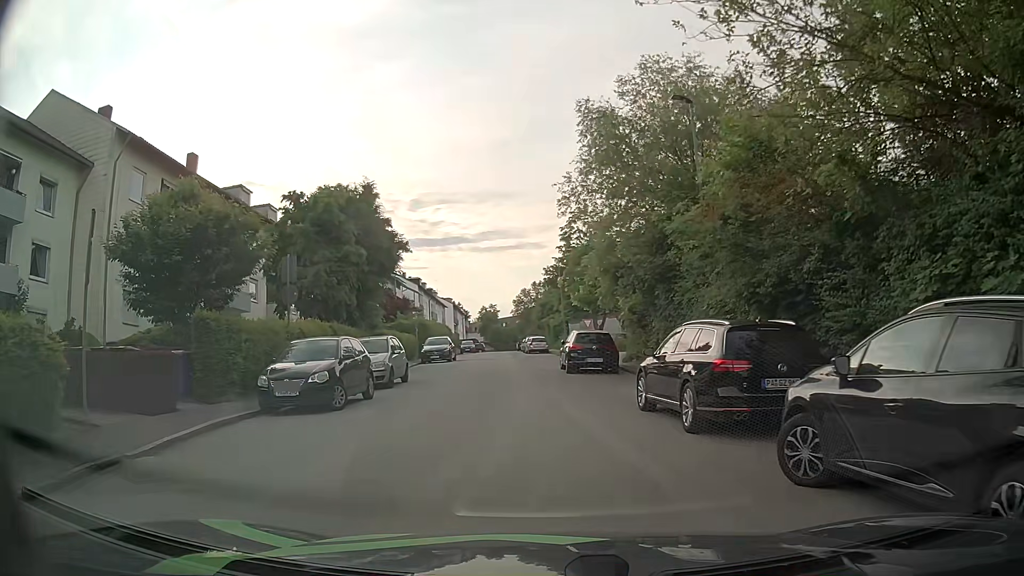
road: residential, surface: asphalt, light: Day
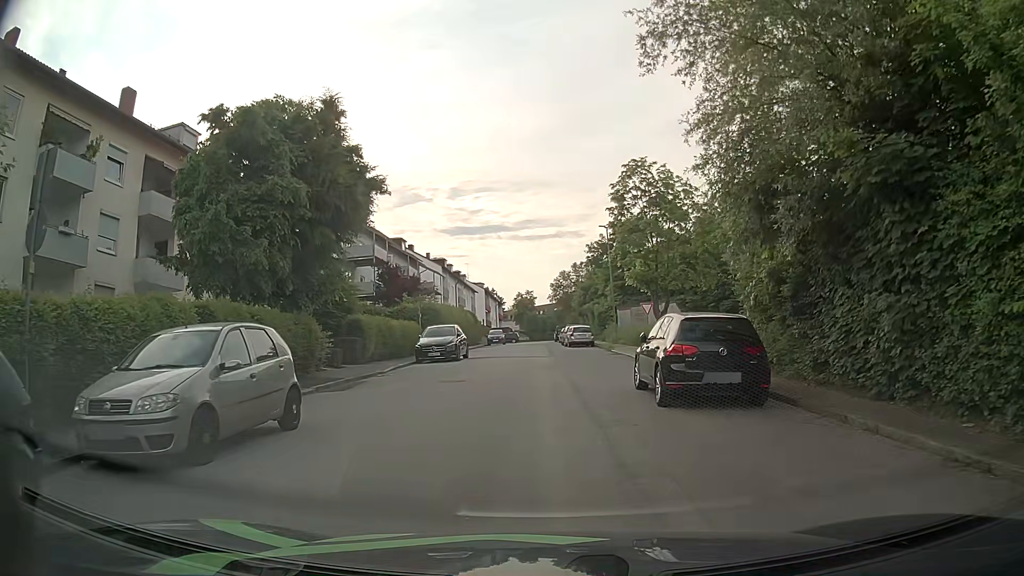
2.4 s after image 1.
(0.0, +12.4) m; -2°
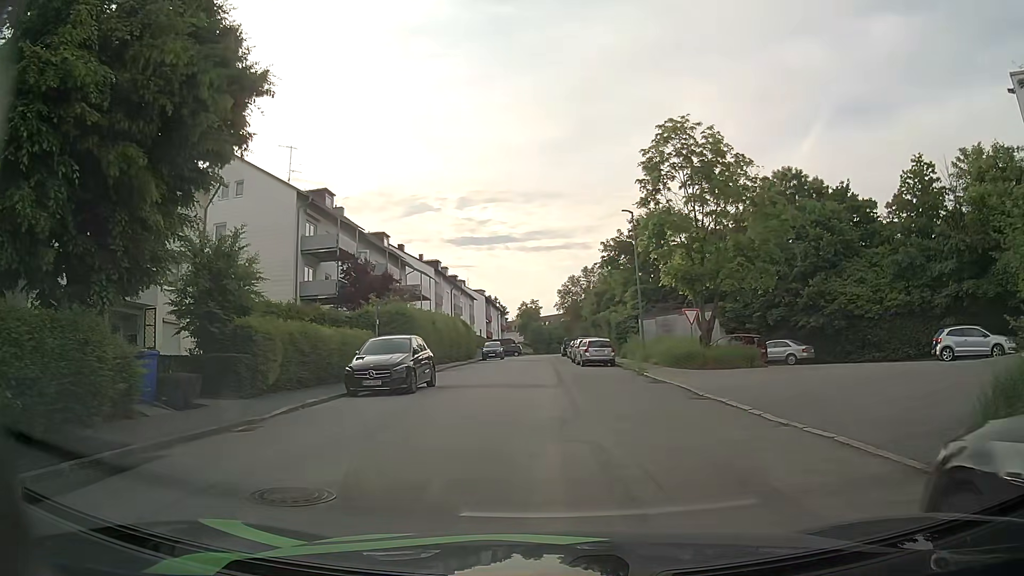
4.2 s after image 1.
(+0.2, +10.6) m; +1°
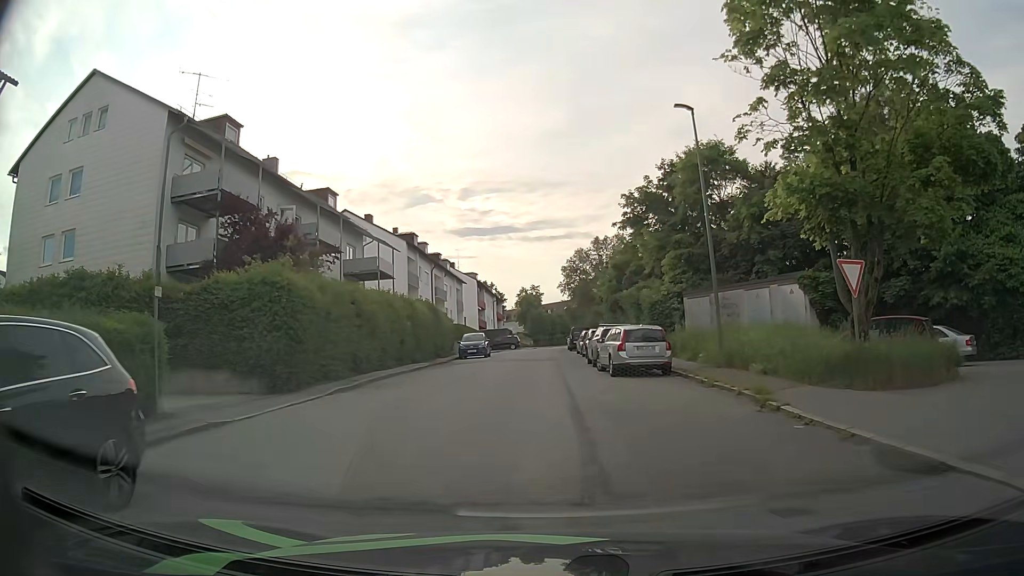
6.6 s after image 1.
(+0.1, +15.8) m; 0°
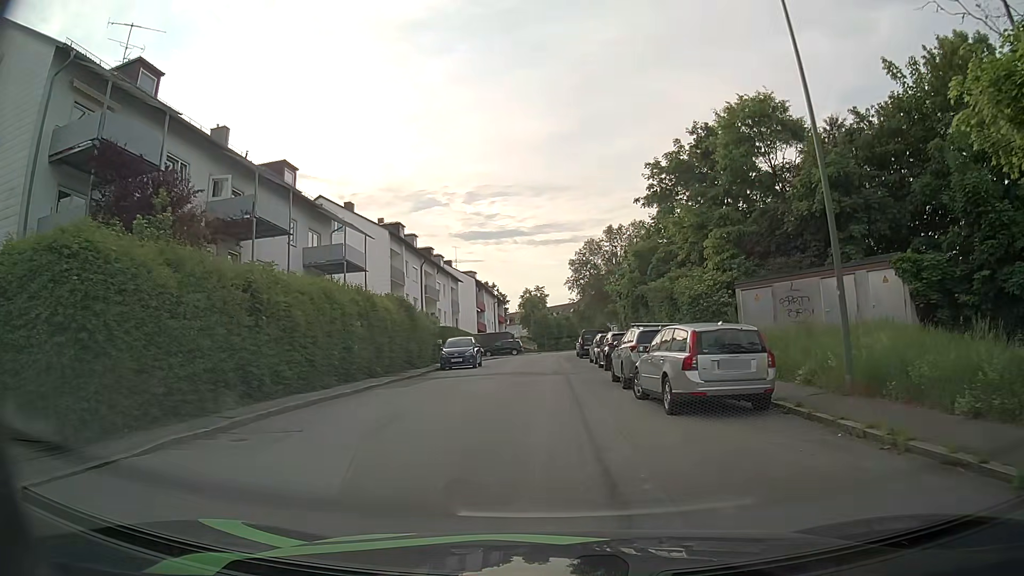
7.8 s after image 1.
(0.0, +8.6) m; -1°
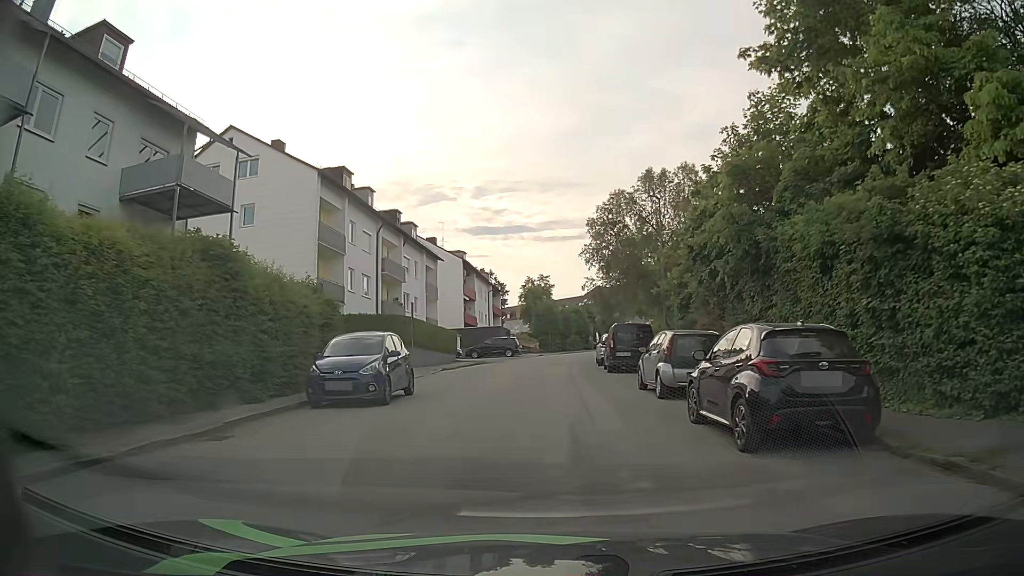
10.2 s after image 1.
(0.0, +18.0) m; -1°
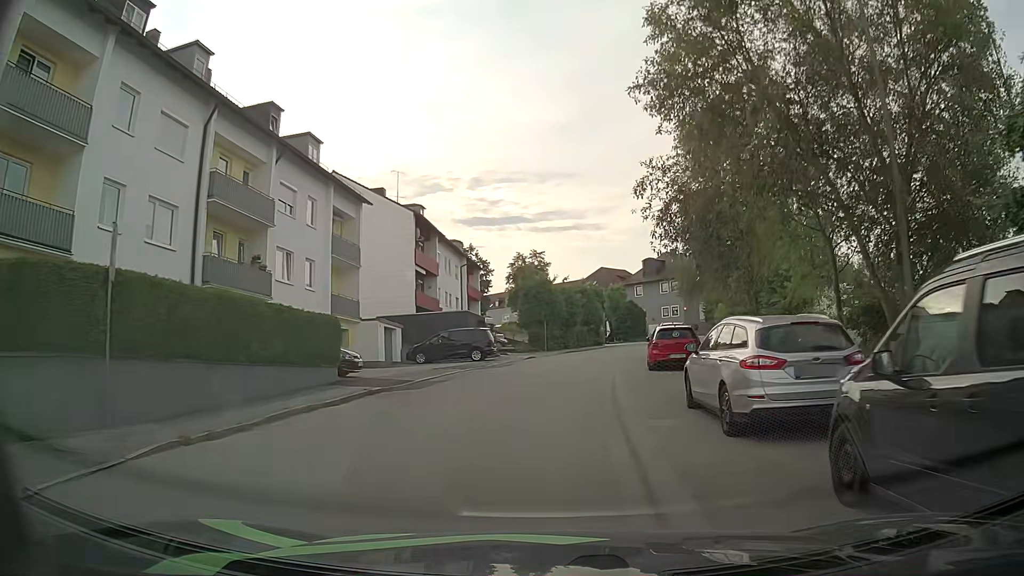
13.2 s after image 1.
(+0.2, +23.4) m; 0°
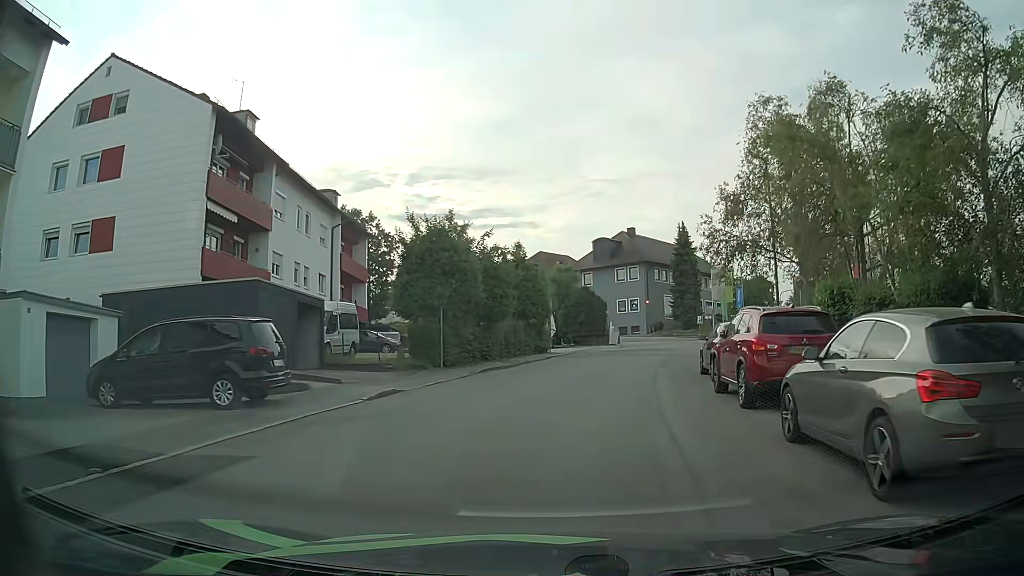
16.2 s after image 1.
(+1.0, +22.7) m; +6°
